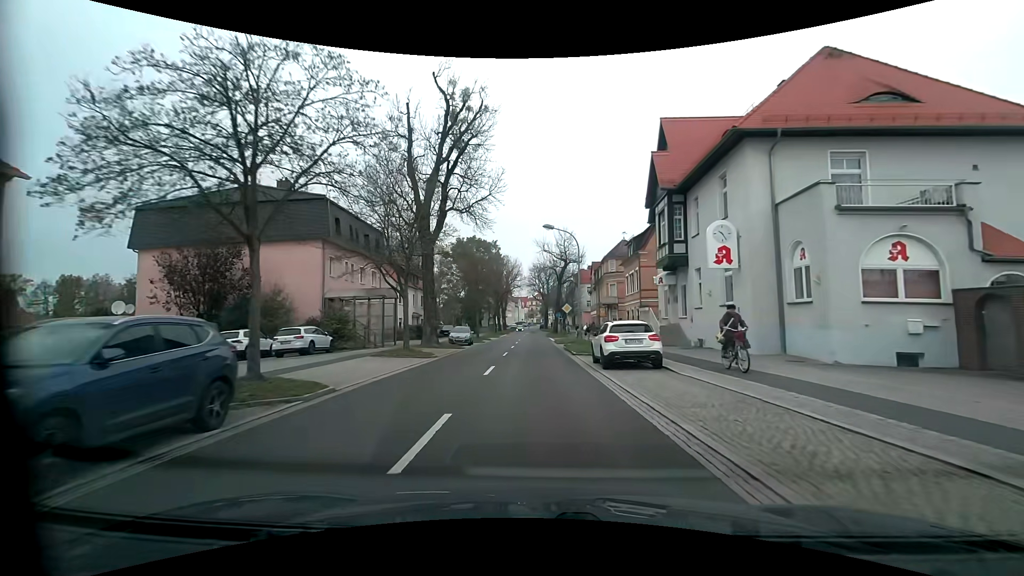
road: primary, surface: asphalt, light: Day
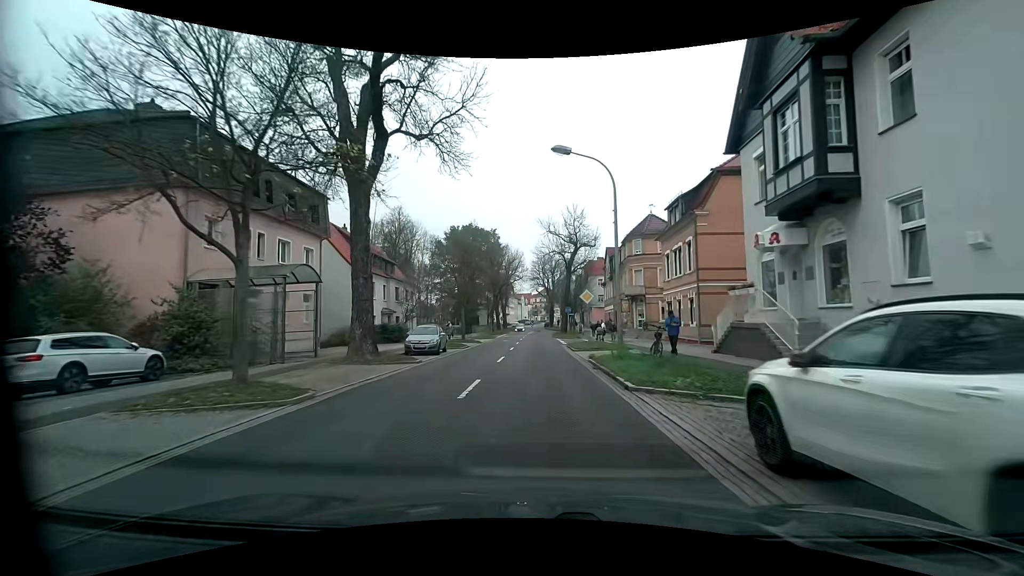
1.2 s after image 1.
(0.0, +13.7) m; -1°
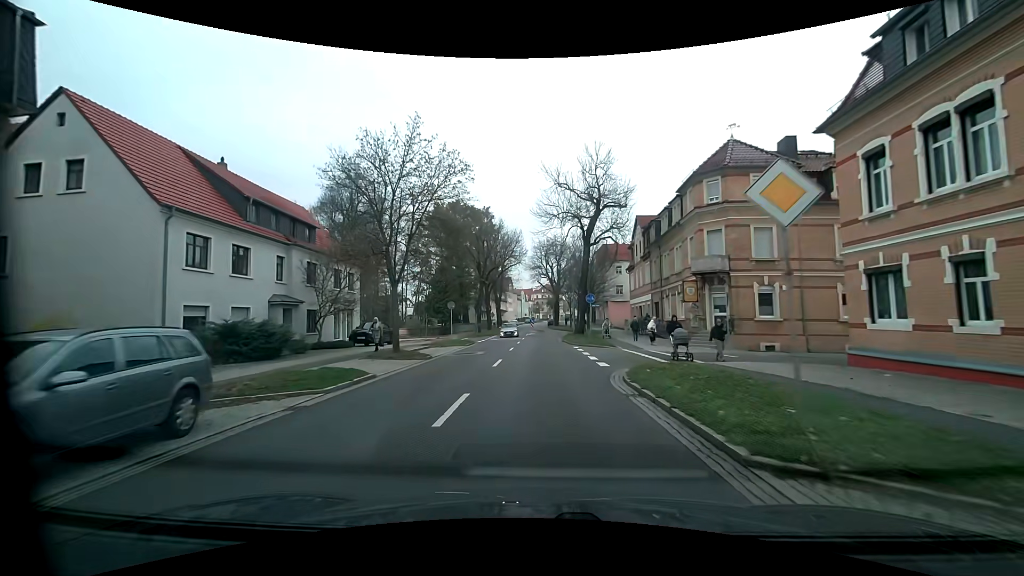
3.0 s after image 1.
(-0.1, +20.7) m; 0°
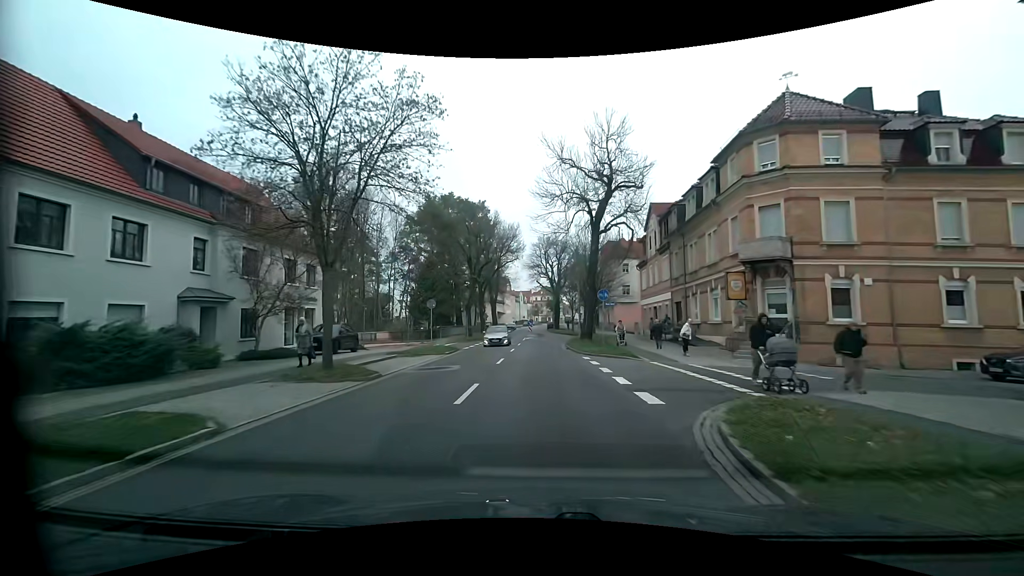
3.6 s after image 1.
(0.0, +7.0) m; 0°
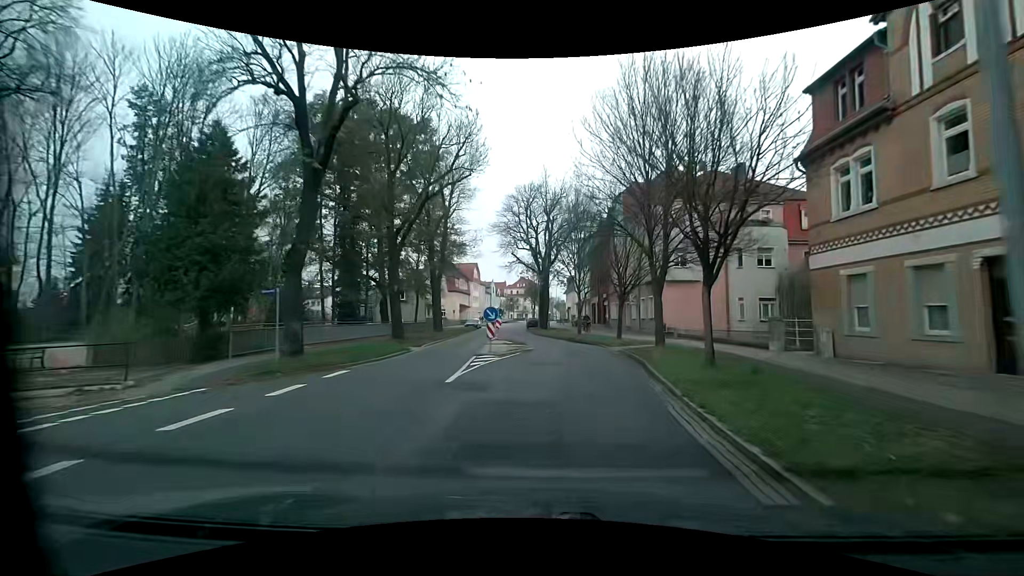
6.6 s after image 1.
(+0.2, +34.9) m; +4°
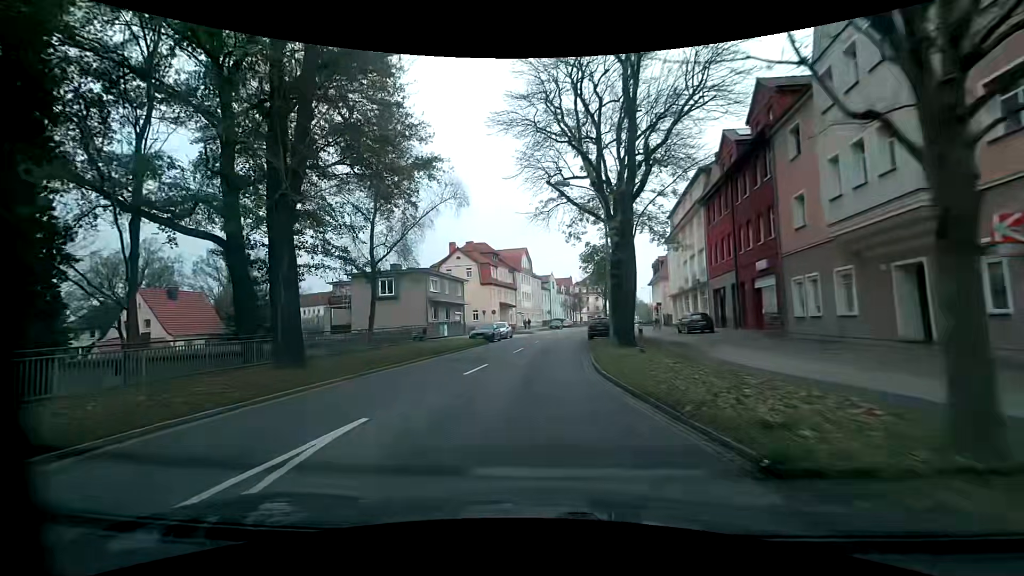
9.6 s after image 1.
(+0.1, +32.5) m; -10°
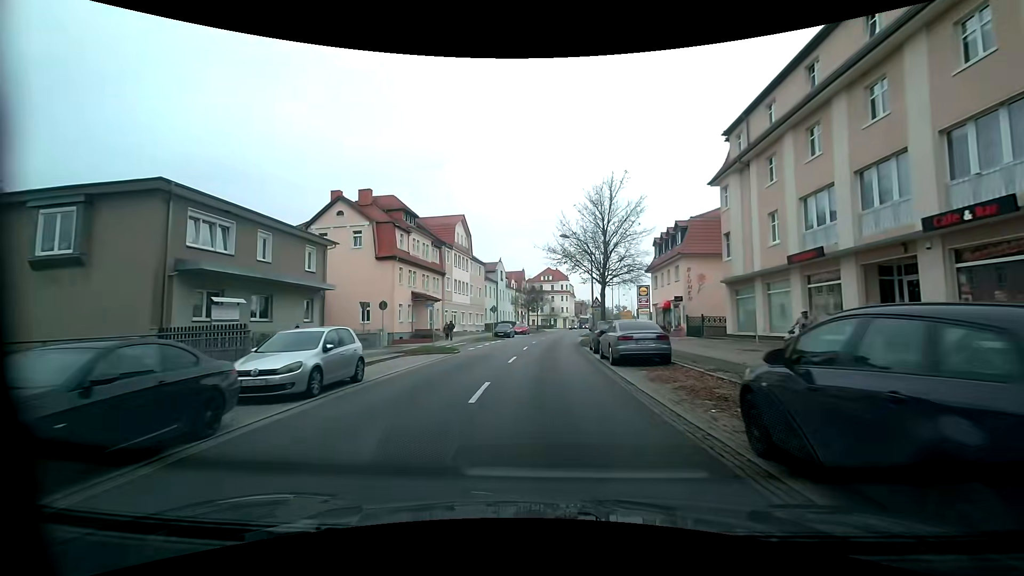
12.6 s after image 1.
(+1.3, +31.3) m; +5°
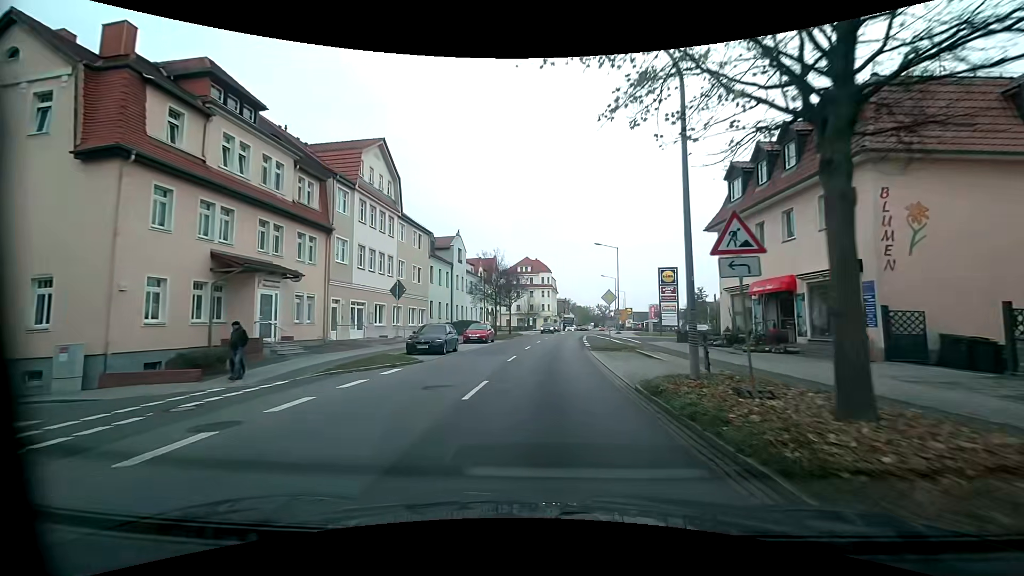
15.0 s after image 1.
(+1.2, +26.6) m; +4°
(0, +10) (+1, +20) (+1, +30) (+2, +40) (+3, +50) (+4, +60) (+5, +70) (+7, +80) (+9, +89) (+10, +99) m
